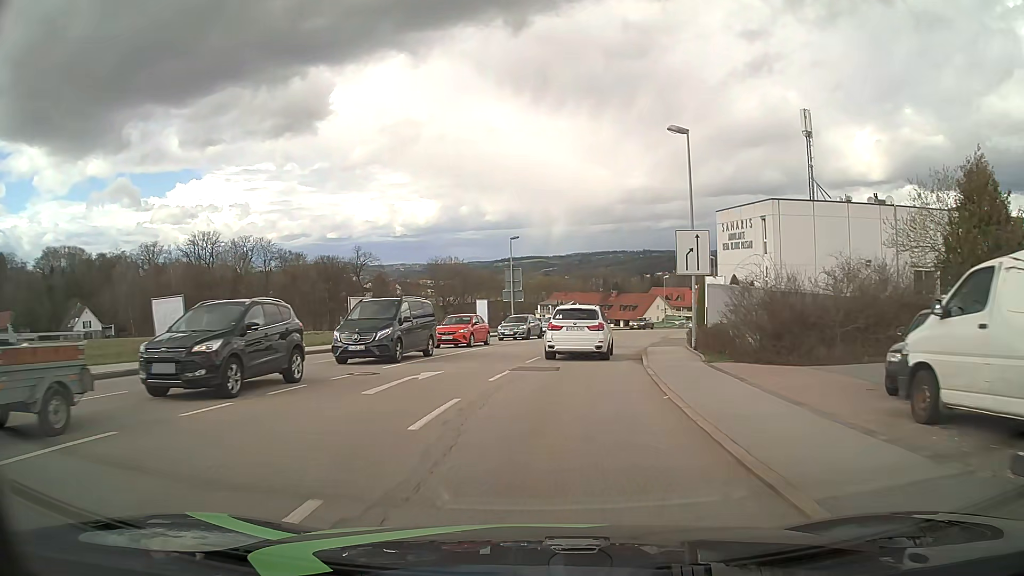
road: tertiary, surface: asphalt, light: Day
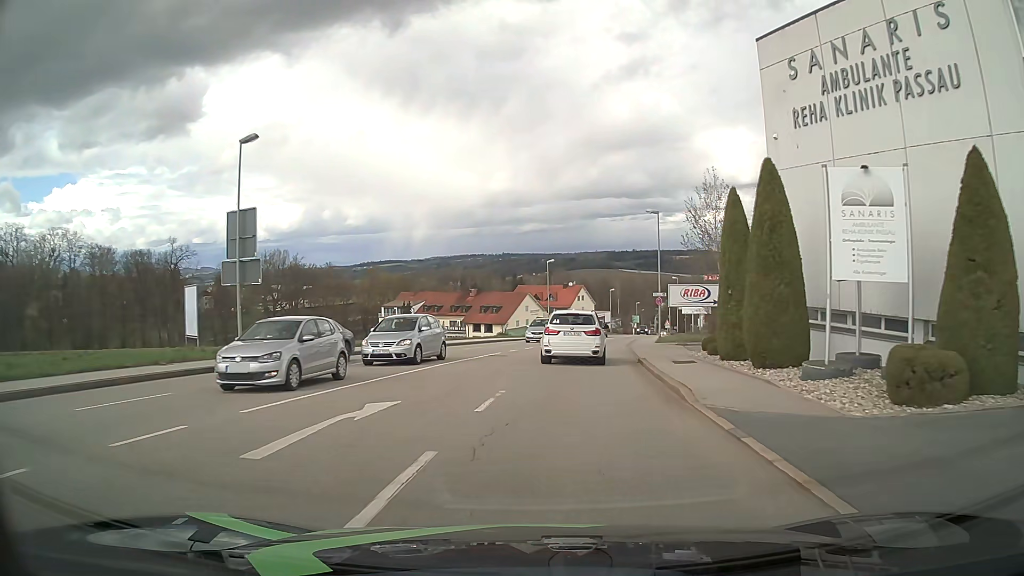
(+3.6, +33.9) m; +12°
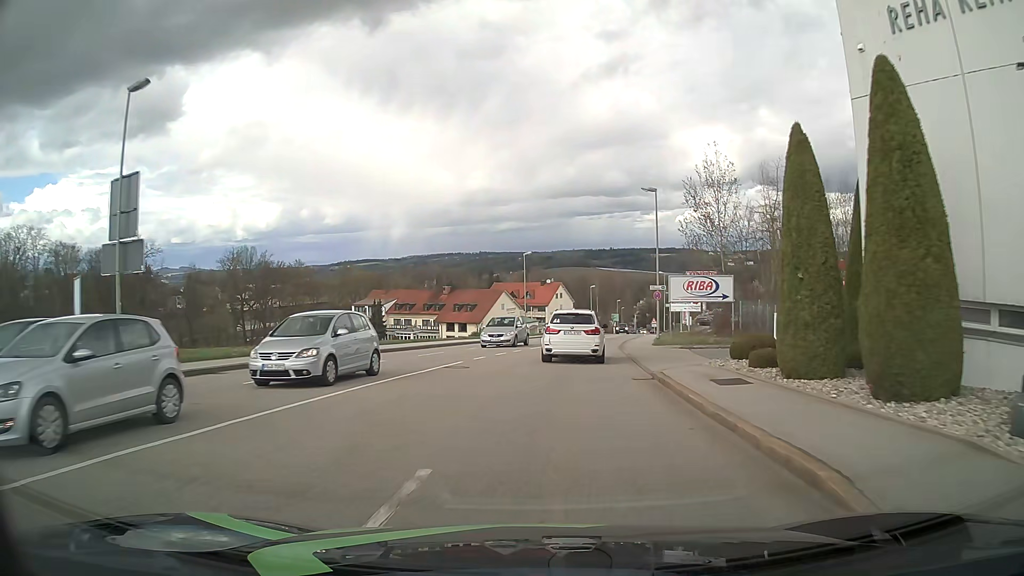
(+0.1, +6.8) m; +2°
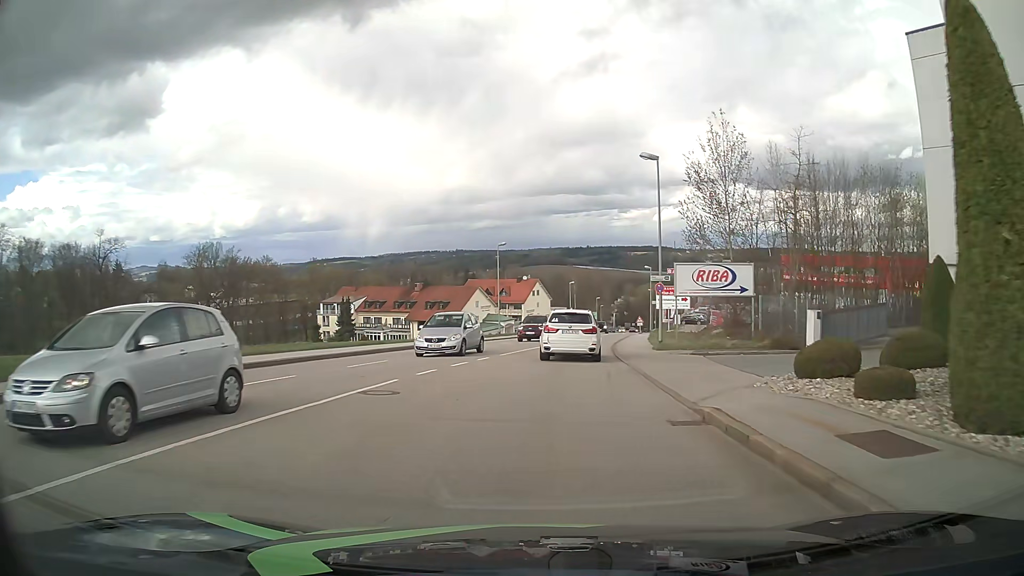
(+0.1, +6.8) m; +2°
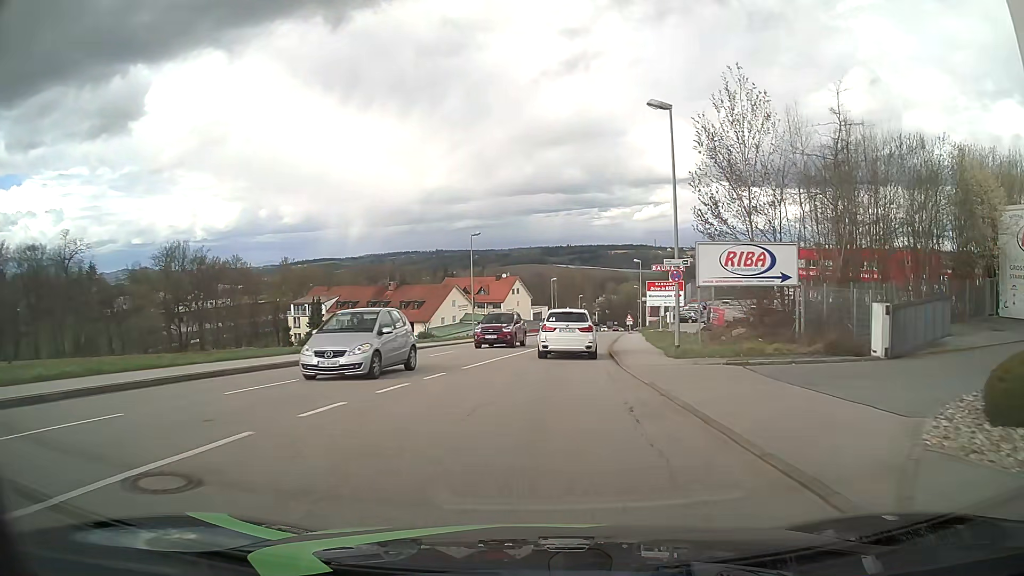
(+0.1, +6.9) m; +1°
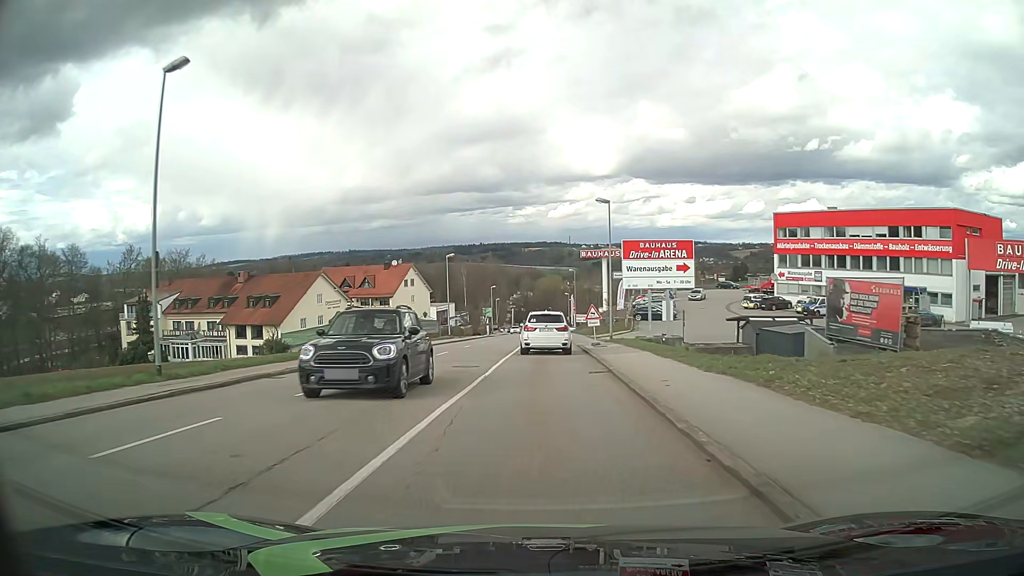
(+2.6, +36.5) m; +8°
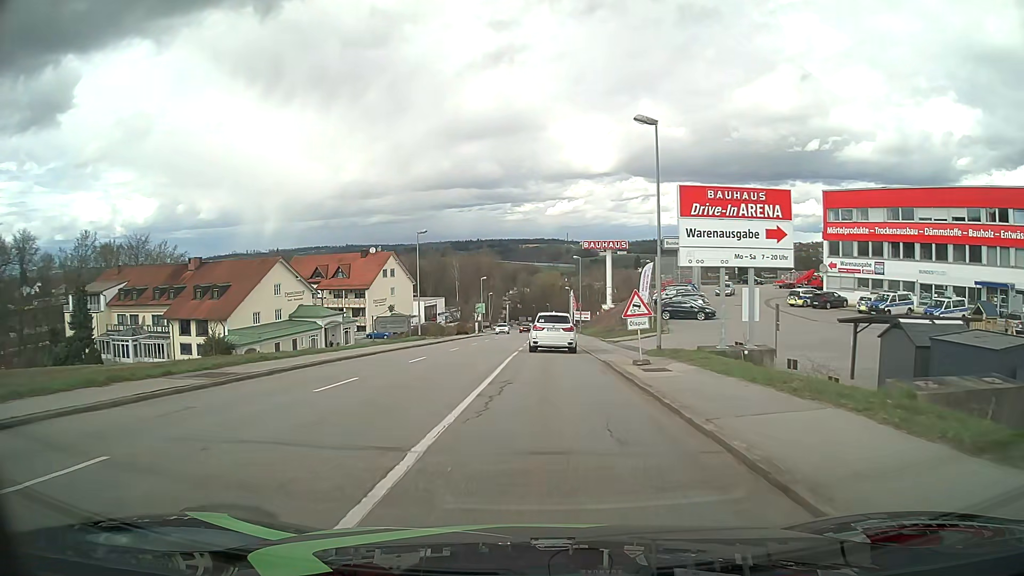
(0.0, +15.3) m; 0°
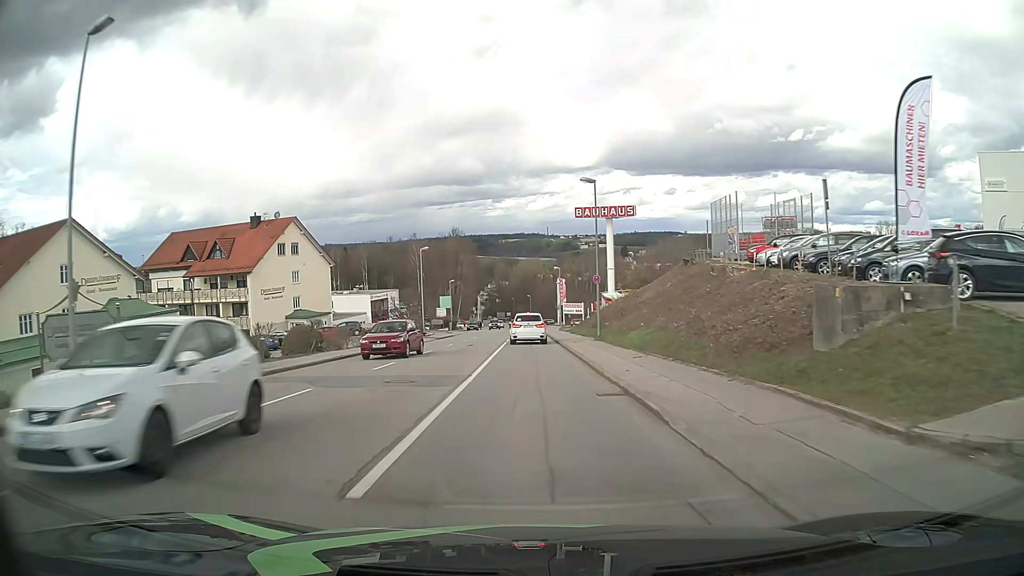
(+0.8, +38.0) m; +2°
(0, +10) (0, +20) (0, +30) (0, +40) (0, +50) (0, +60) (0, +70) (-1, +80) (-1, +90) (-1, +100) m
